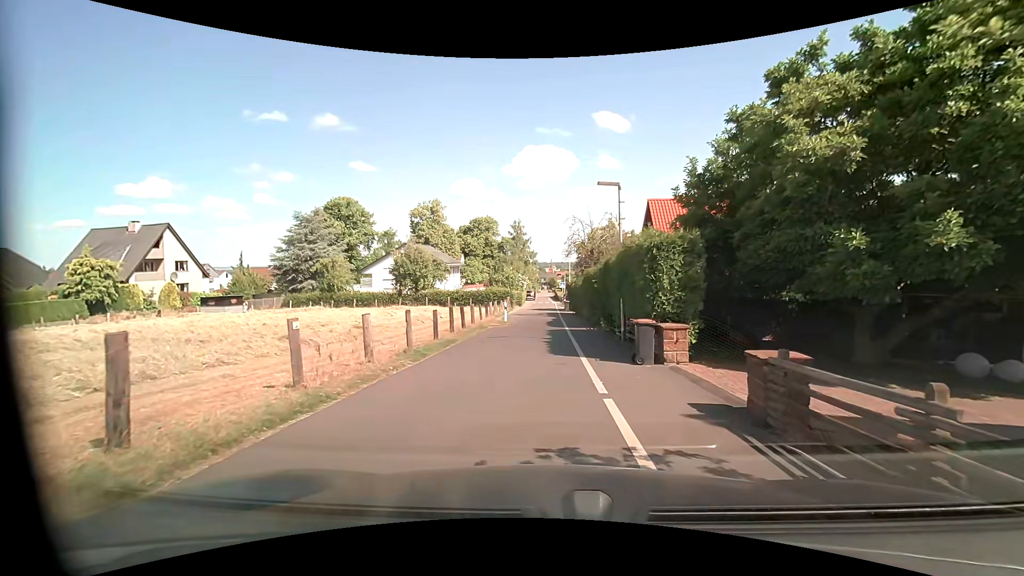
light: Day
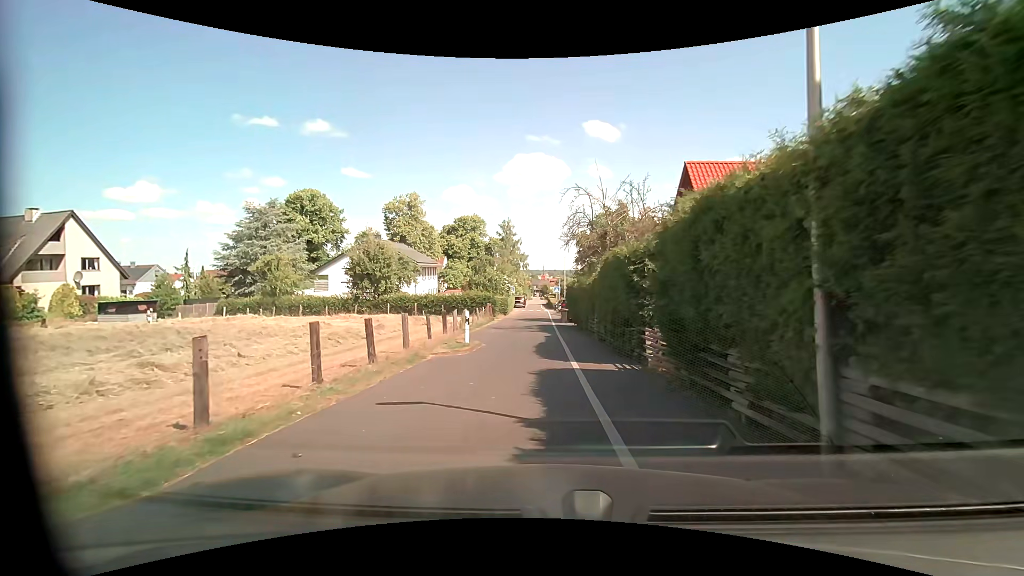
(+0.3, +11.5) m; +1°
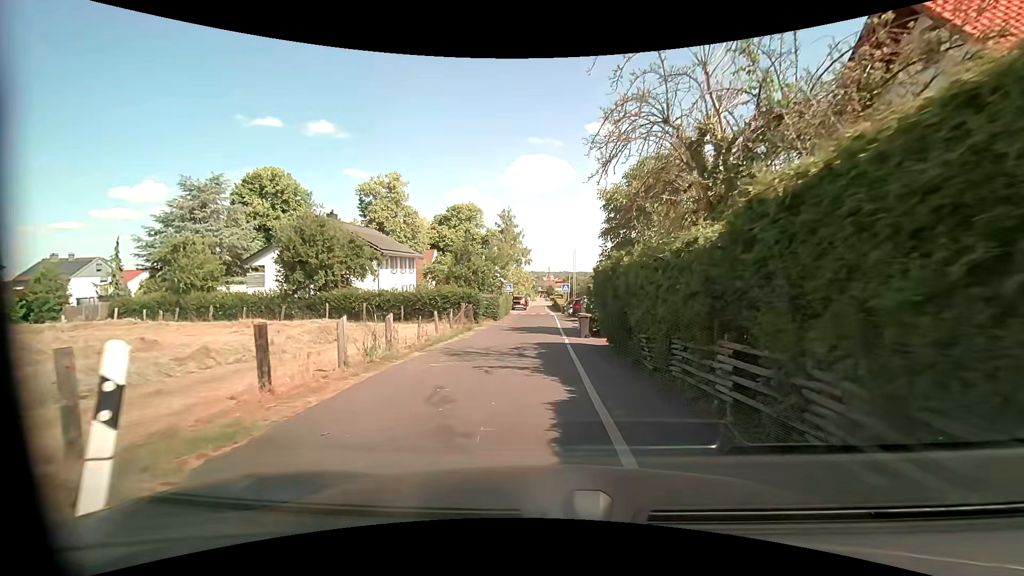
(+0.2, +14.0) m; 0°
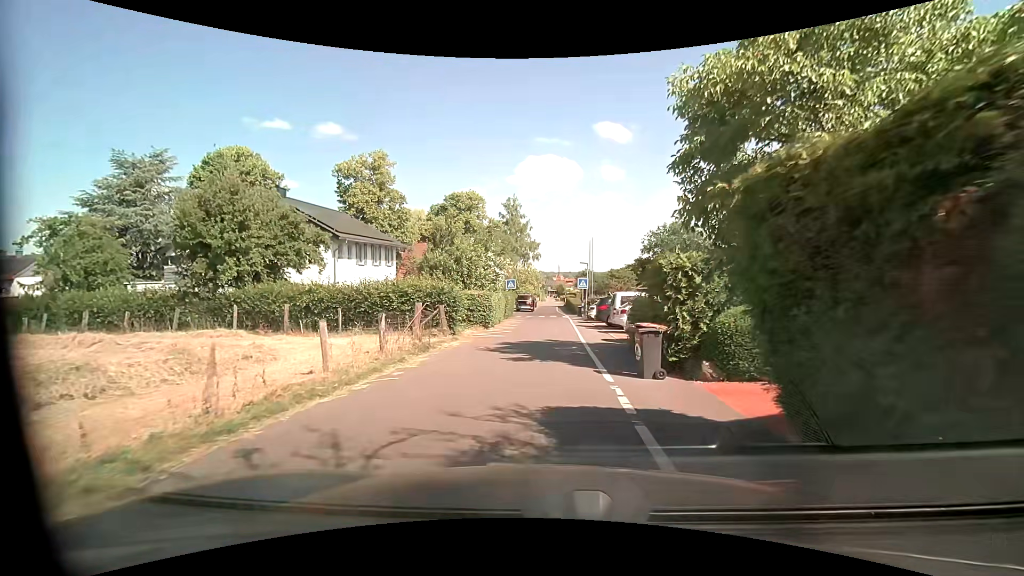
(0.0, +10.7) m; -1°
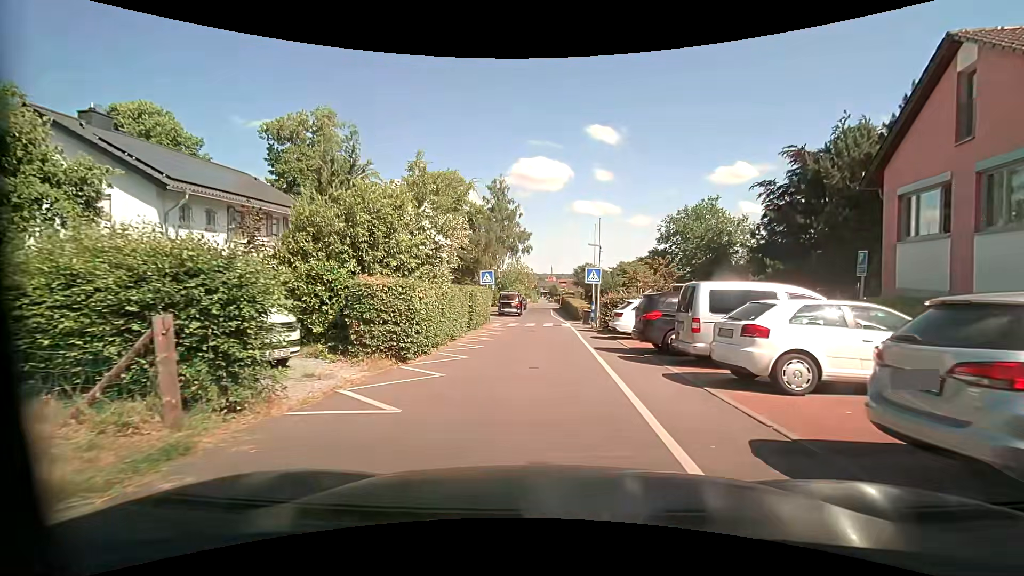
(+0.2, +13.6) m; +2°
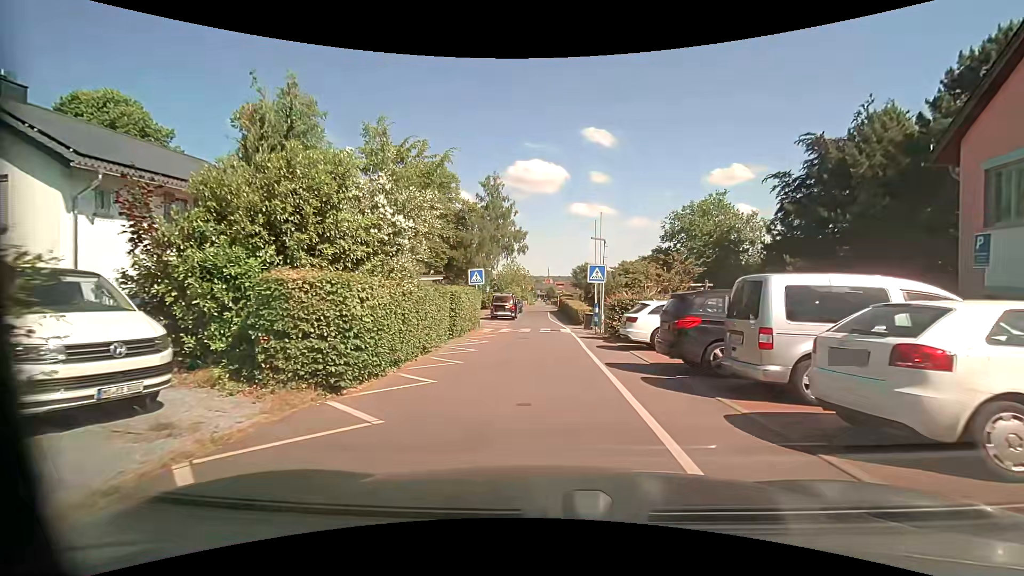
(0.0, +3.4) m; 0°
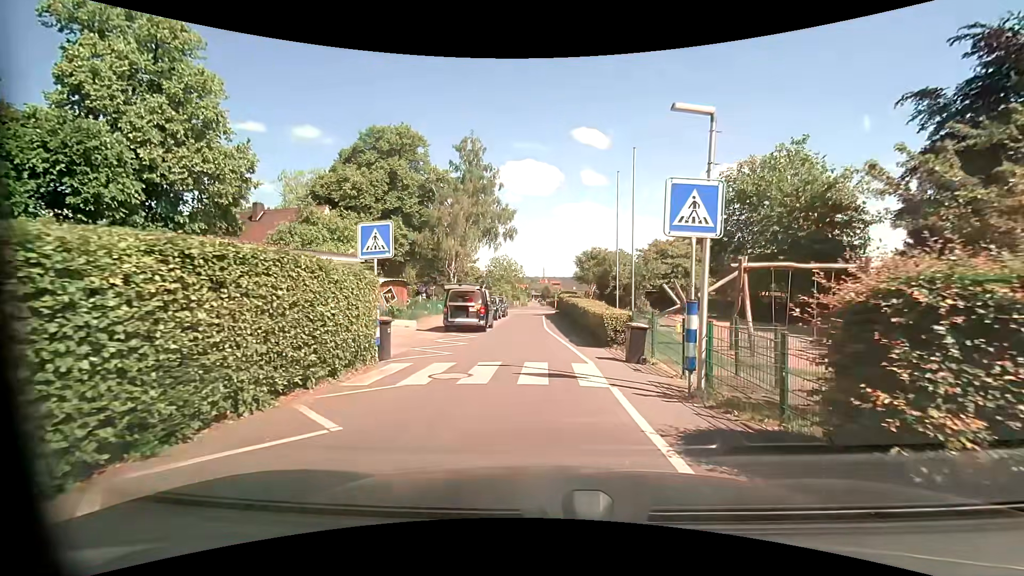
(+0.1, +15.5) m; 0°
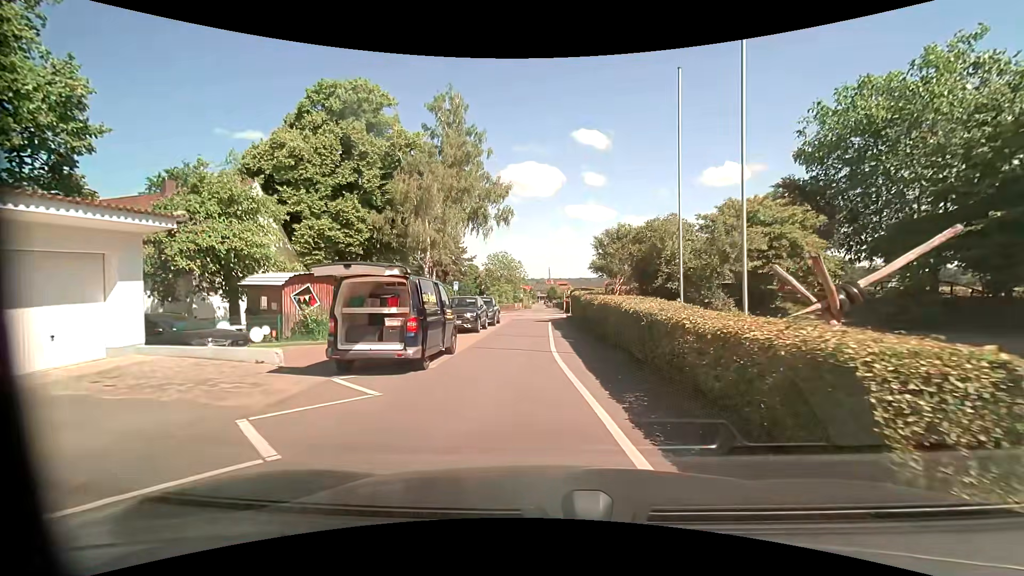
(0.0, +11.9) m; 0°
